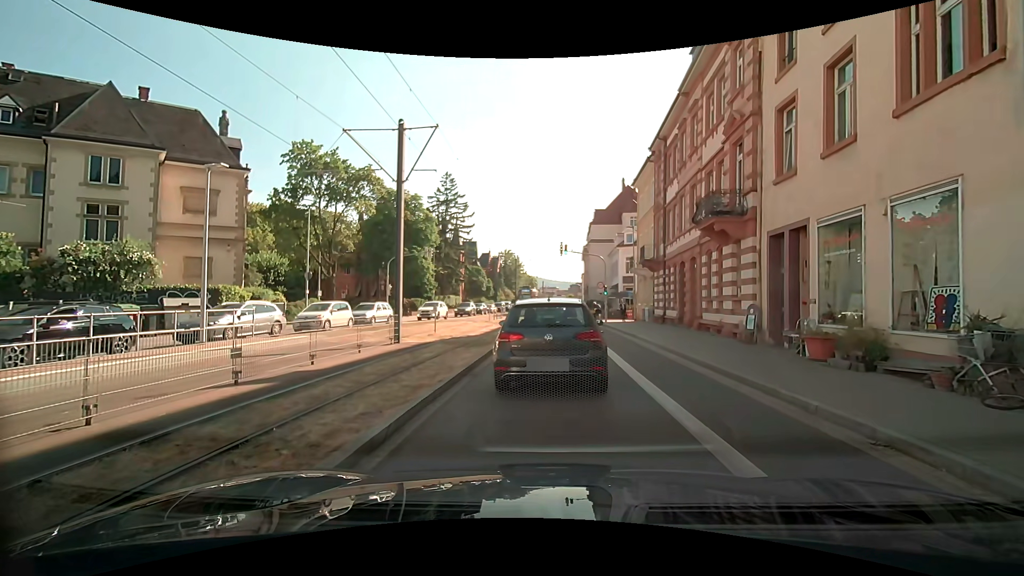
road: secondary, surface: asphalt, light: Day
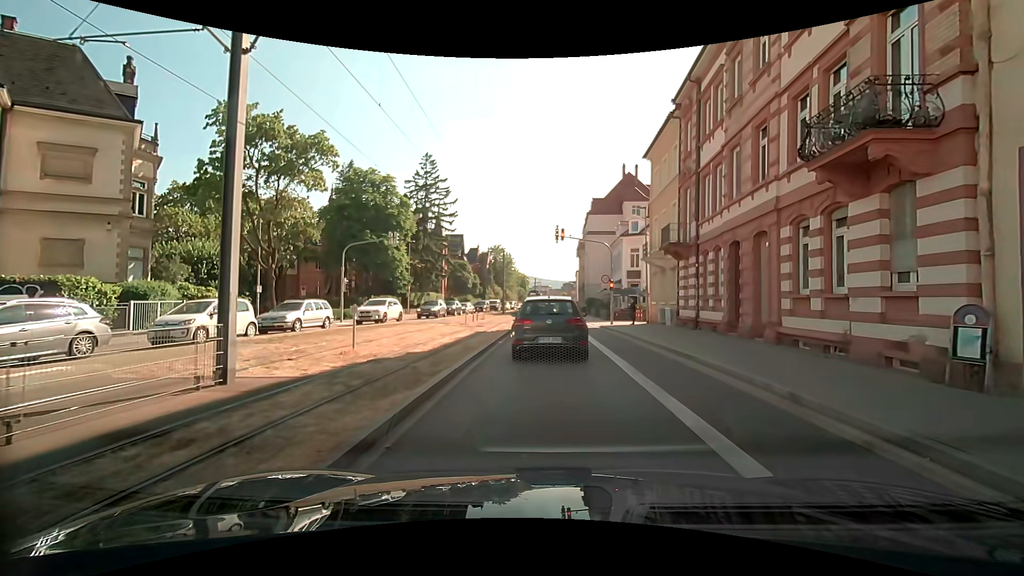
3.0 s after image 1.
(-0.1, +8.4) m; -1°
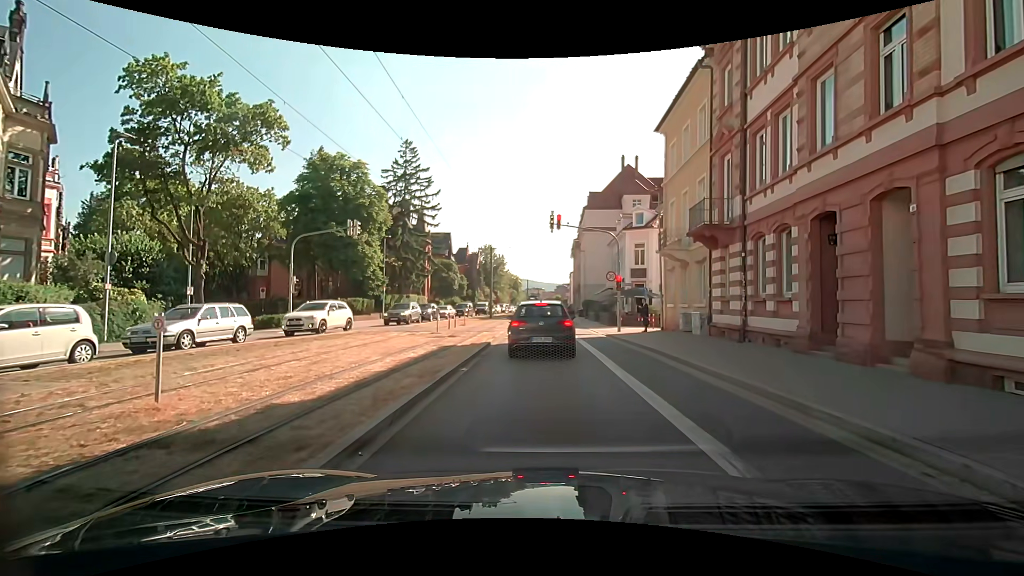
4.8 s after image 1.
(+0.1, +6.2) m; +2°
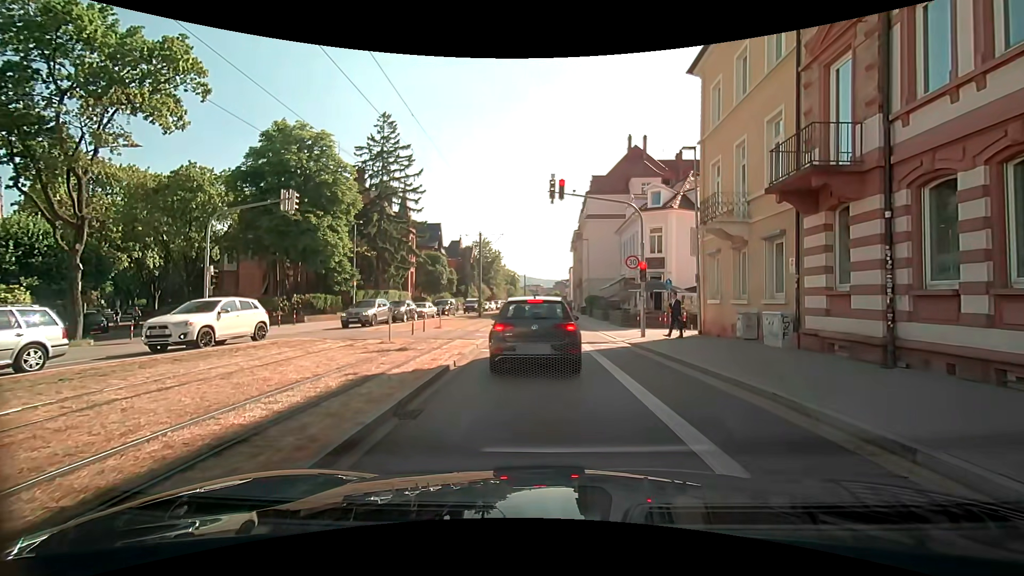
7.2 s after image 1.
(+0.1, +7.1) m; +2°
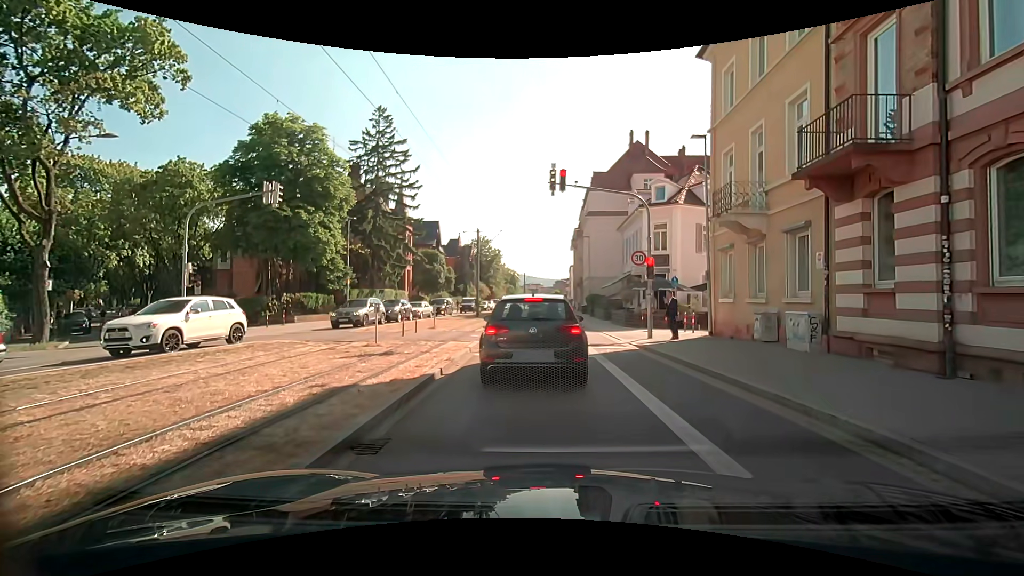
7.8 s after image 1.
(0.0, +1.3) m; +1°
